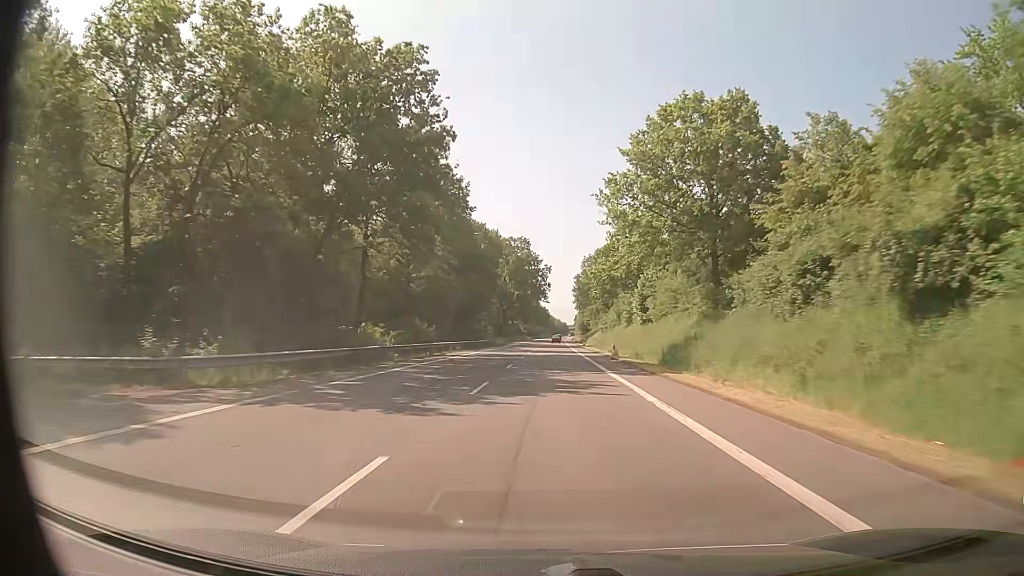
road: primary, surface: asphalt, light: Day
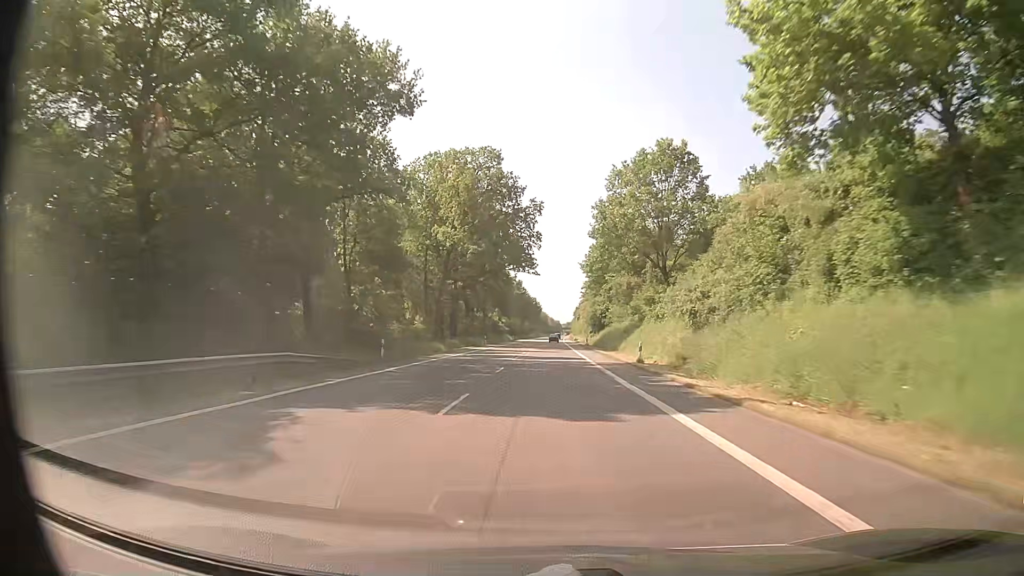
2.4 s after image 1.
(+0.3, +64.5) m; +1°
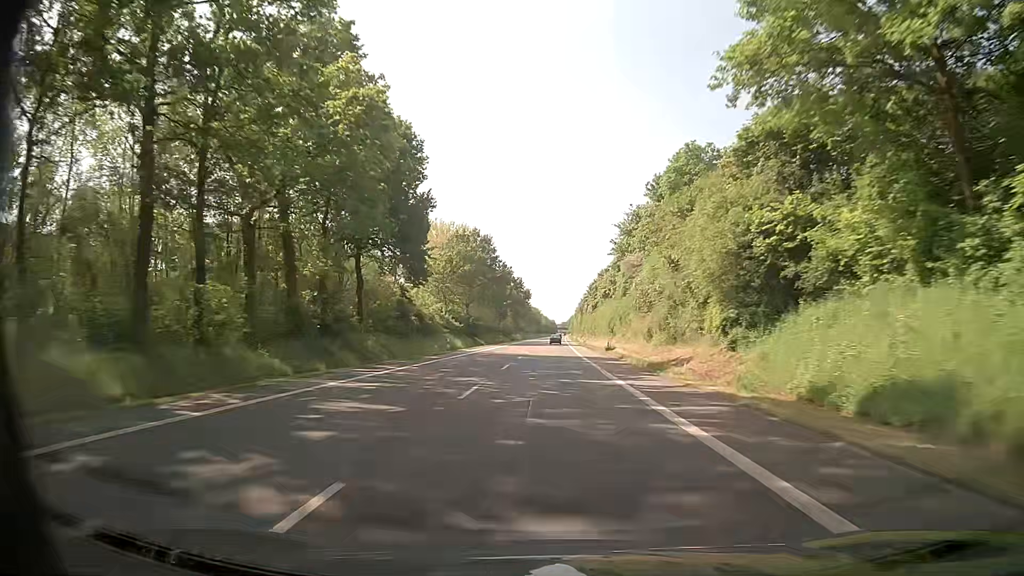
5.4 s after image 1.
(+0.2, +81.1) m; +1°
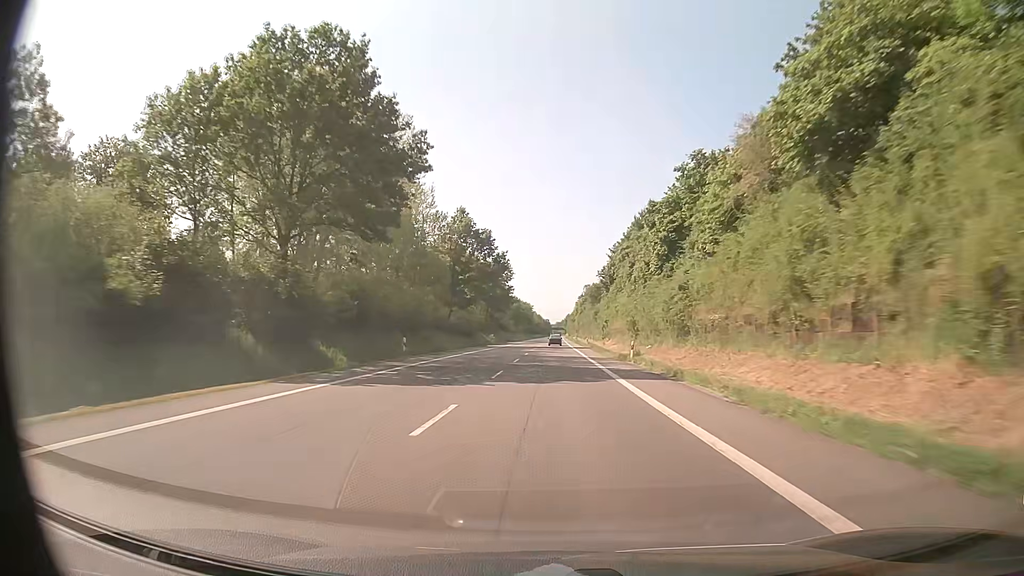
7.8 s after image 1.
(+0.2, +65.1) m; 0°
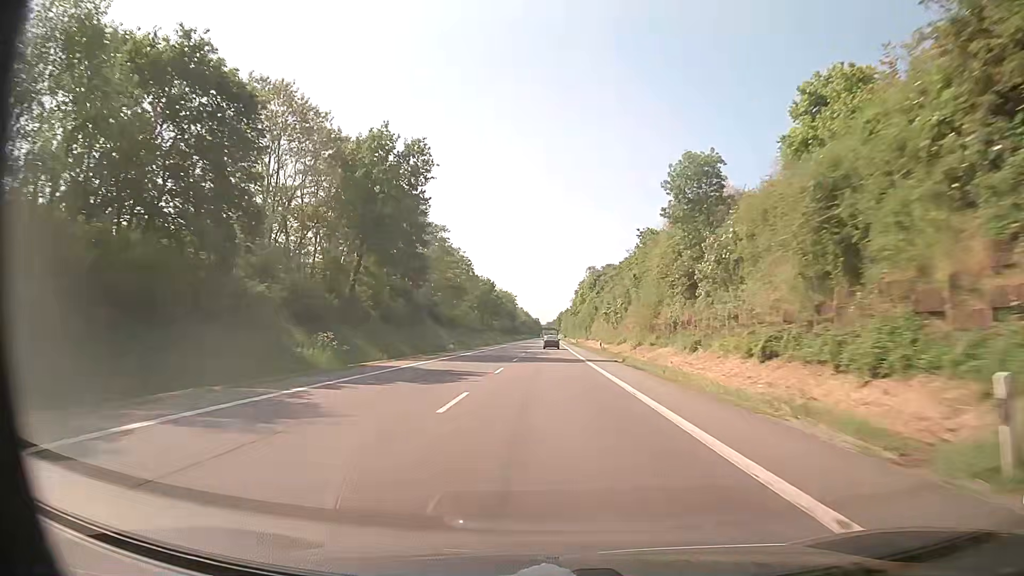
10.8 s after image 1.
(+1.0, +81.3) m; +1°
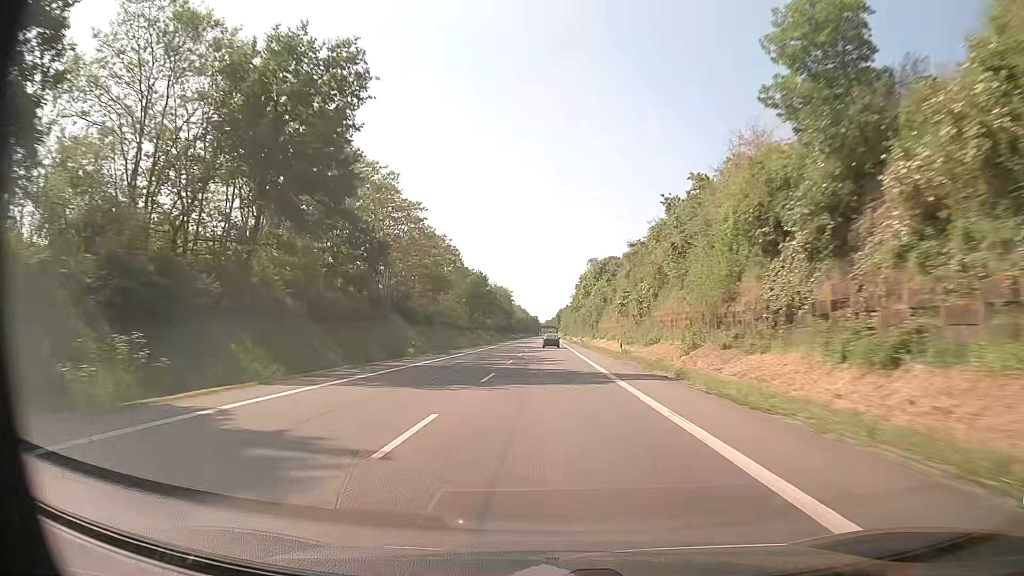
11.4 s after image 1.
(-0.1, +16.2) m; 0°
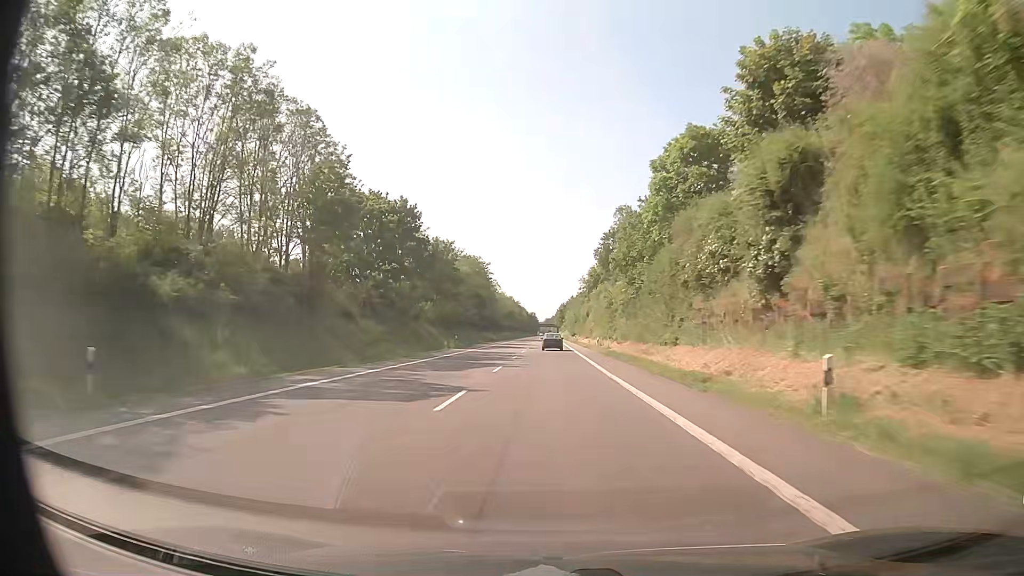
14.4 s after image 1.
(0.0, +79.5) m; 0°
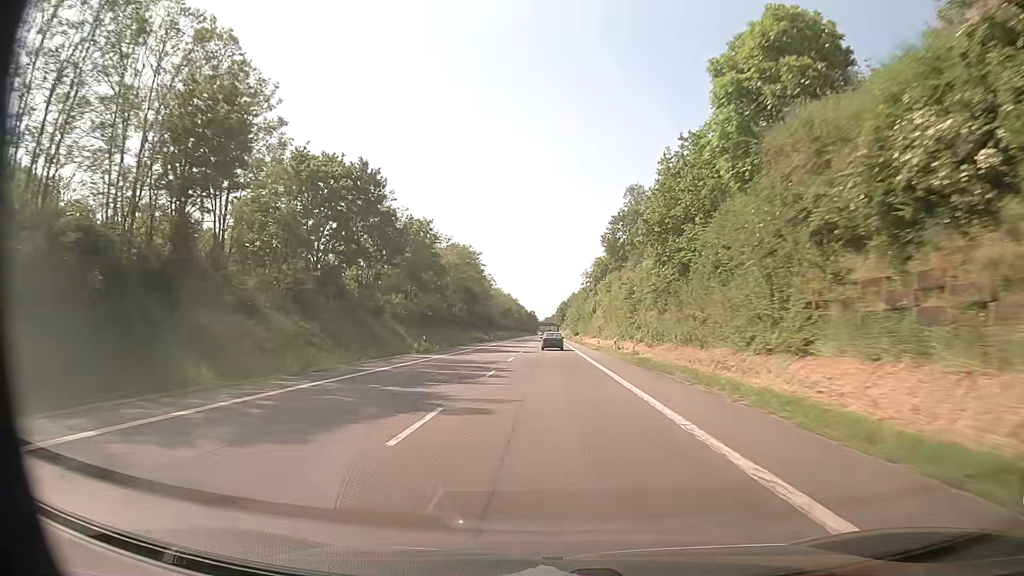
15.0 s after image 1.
(0.0, +15.5) m; 0°
(0, +10) (0, +20) (0, +30) (0, +40) (0, +50) (0, +60) (0, +70) (0, +80) (0, +90) (0, +100) m
